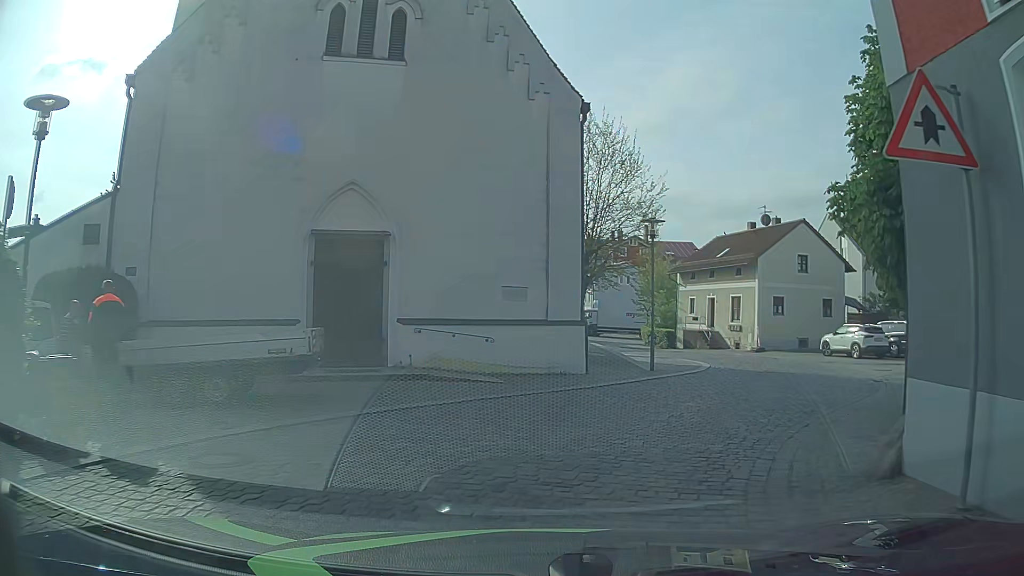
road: residential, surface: asphalt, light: Day
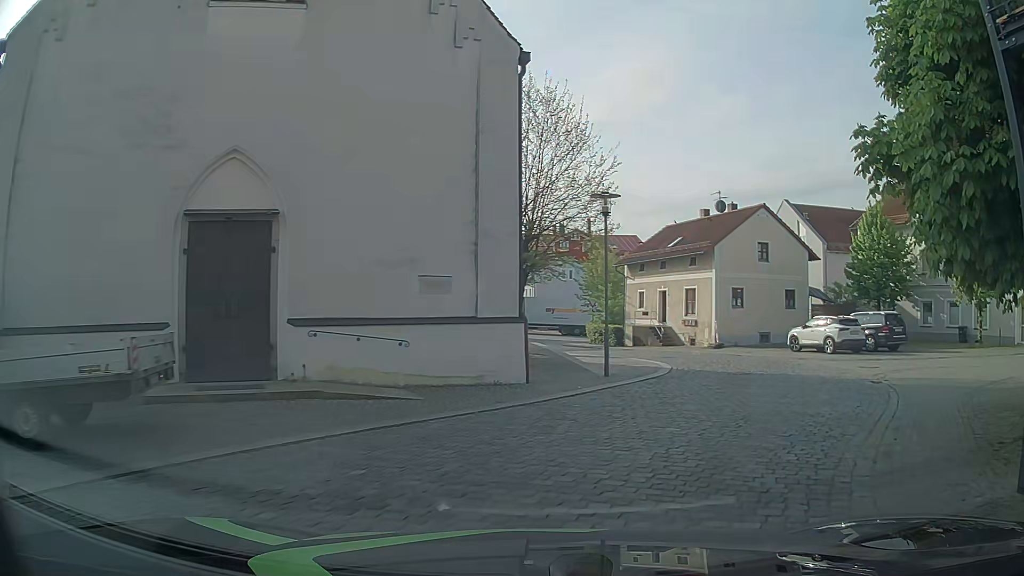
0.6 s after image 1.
(+0.1, +3.3) m; +6°
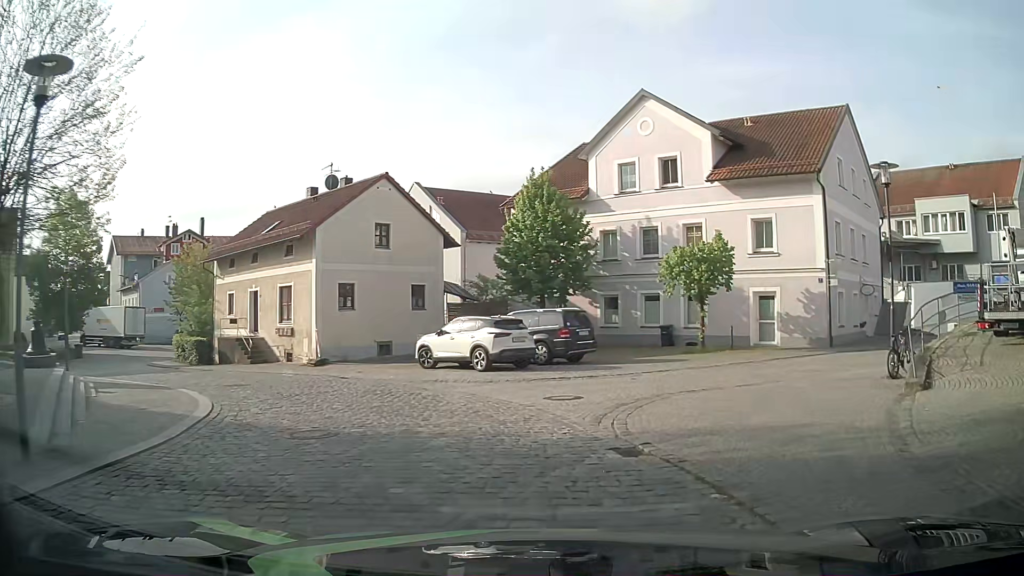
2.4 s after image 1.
(+2.3, +9.2) m; +30°
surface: sett
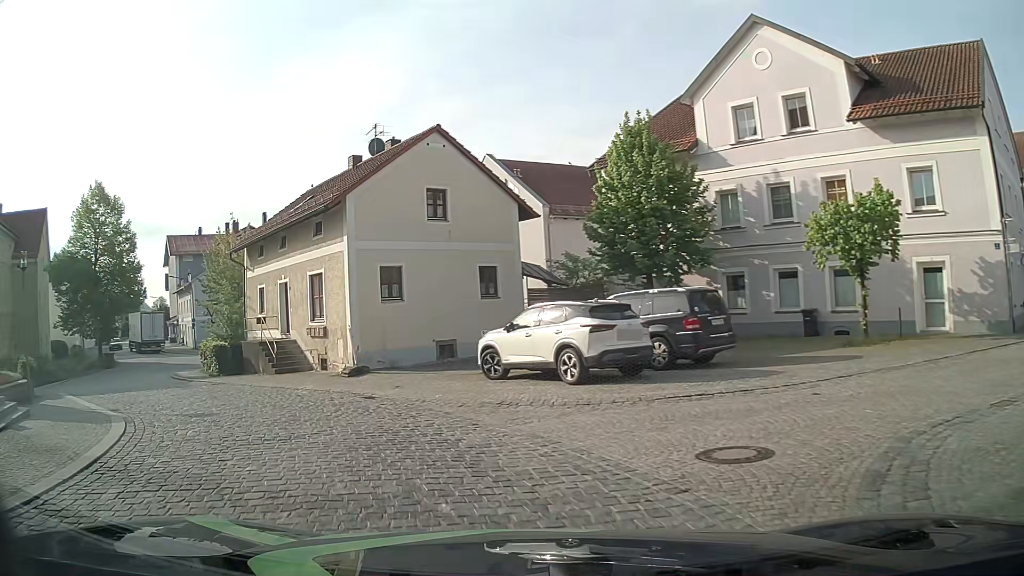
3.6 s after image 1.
(-0.1, +6.8) m; -6°
(-3, +10) (-9, +17) (-16, +24) (-21, +33) (-22, +43) (-17, +51) (-9, +57) (0, +62) (+8, +67) (+17, +73) m
